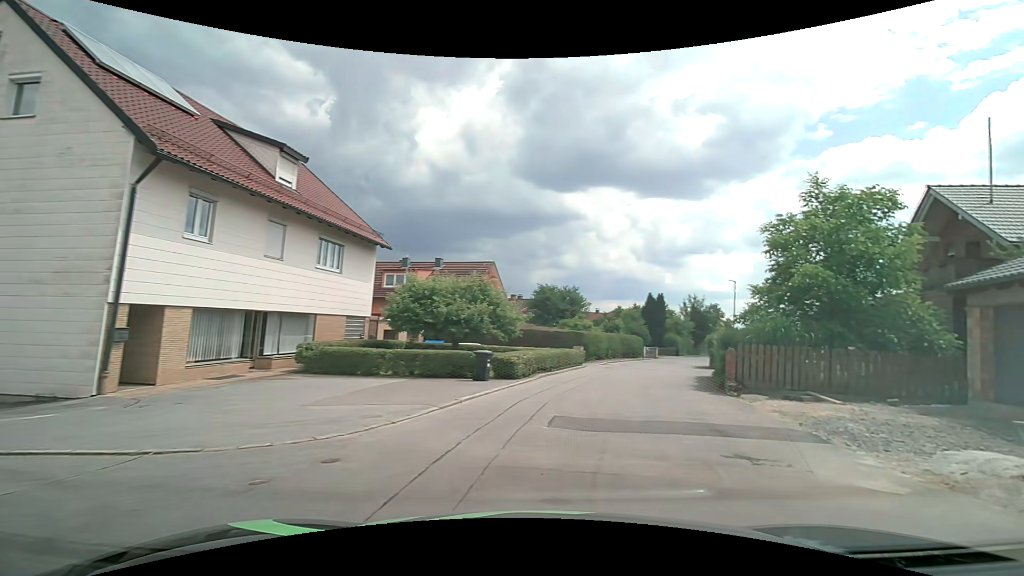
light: Day
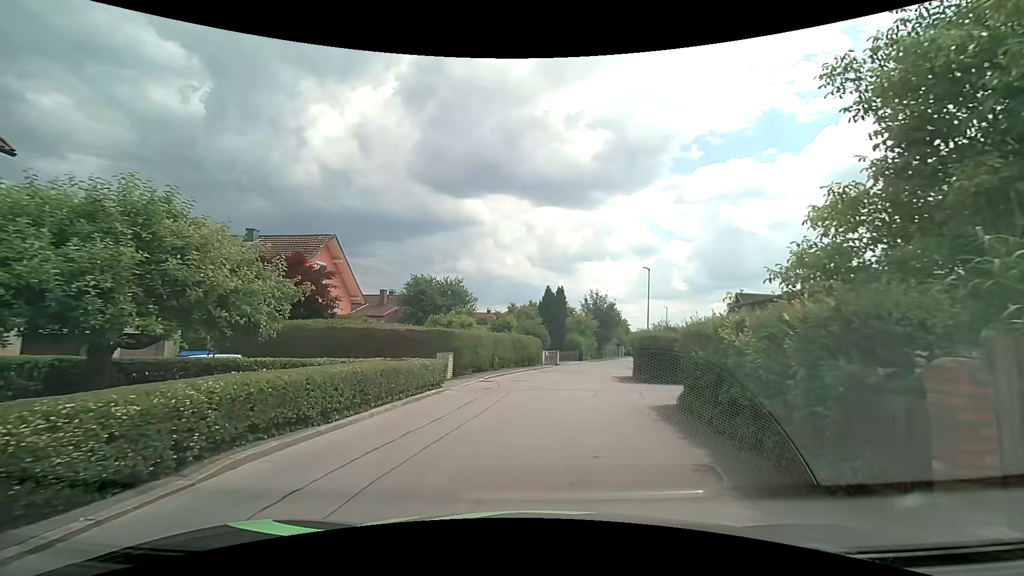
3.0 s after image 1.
(+2.3, +12.4) m; +13°
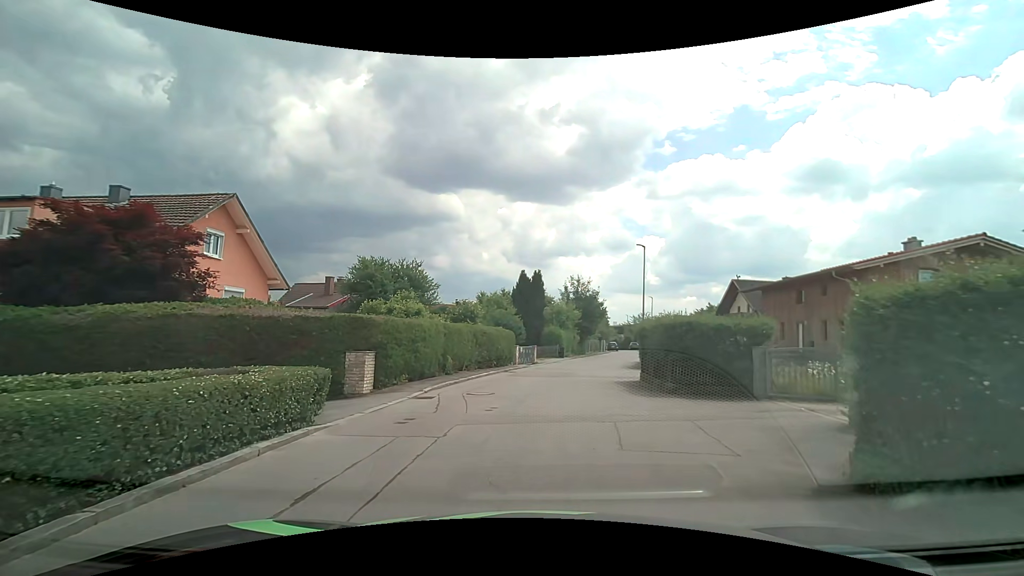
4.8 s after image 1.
(+0.1, +7.5) m; +2°
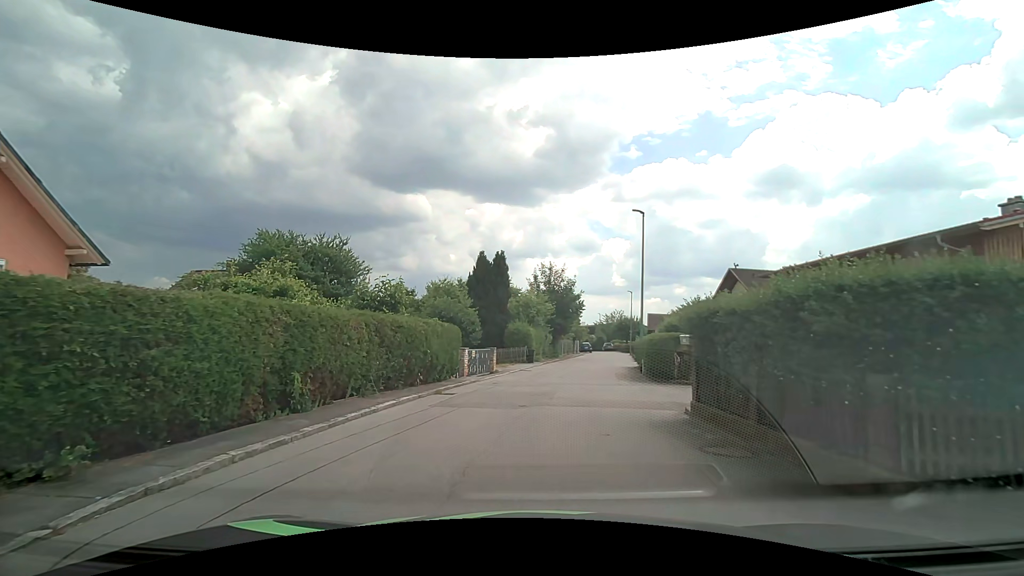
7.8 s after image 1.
(+0.3, +9.6) m; +4°
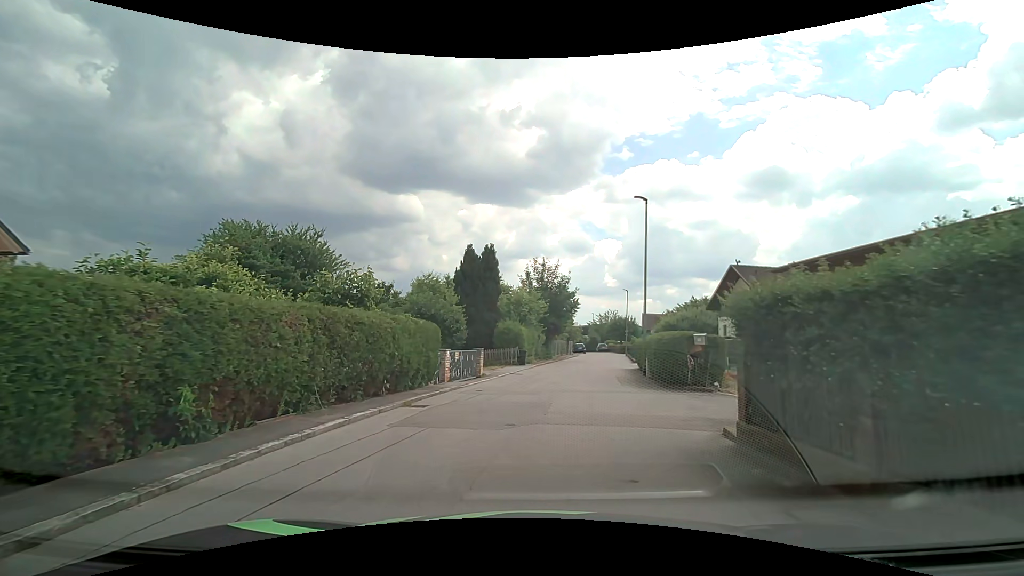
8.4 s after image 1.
(0.0, +2.5) m; +1°
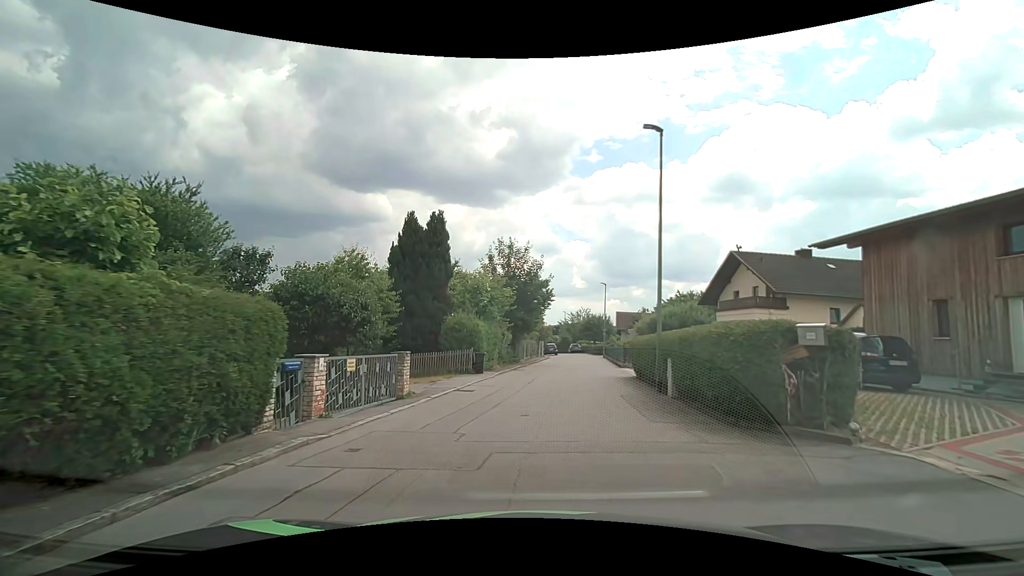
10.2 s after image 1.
(+0.1, +7.9) m; +2°
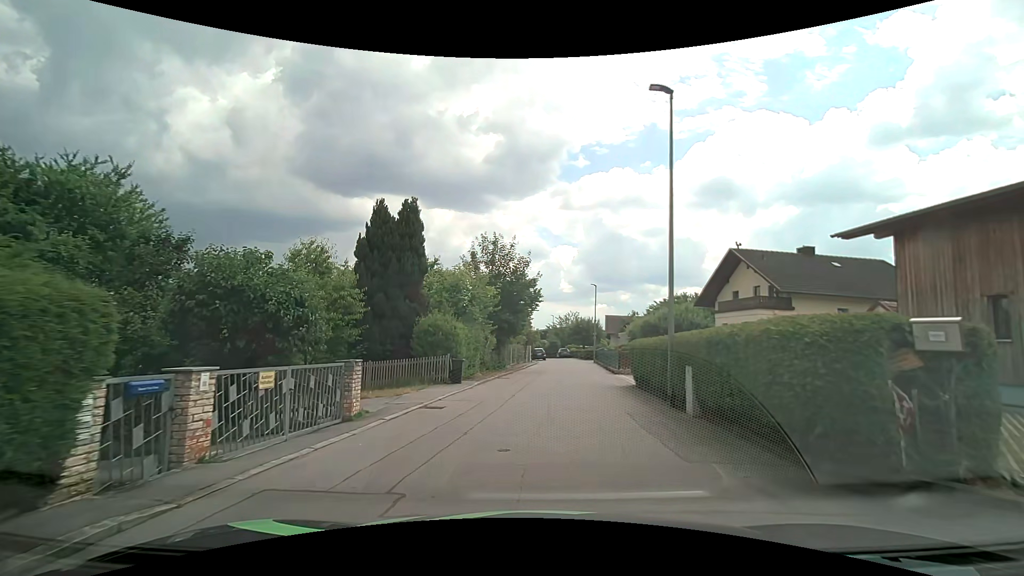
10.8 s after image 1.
(+0.1, +2.8) m; +2°
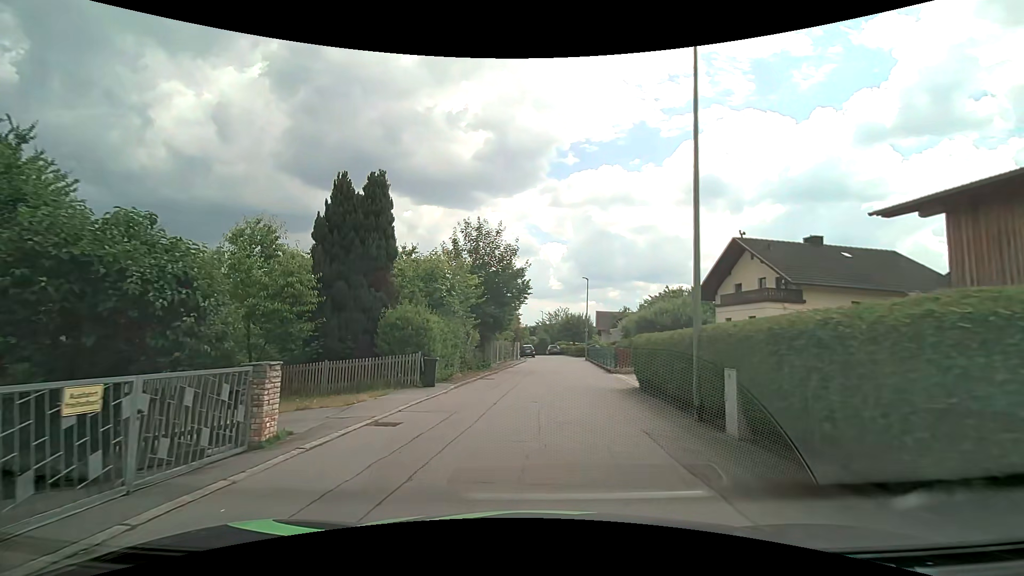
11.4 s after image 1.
(0.0, +2.9) m; +1°
